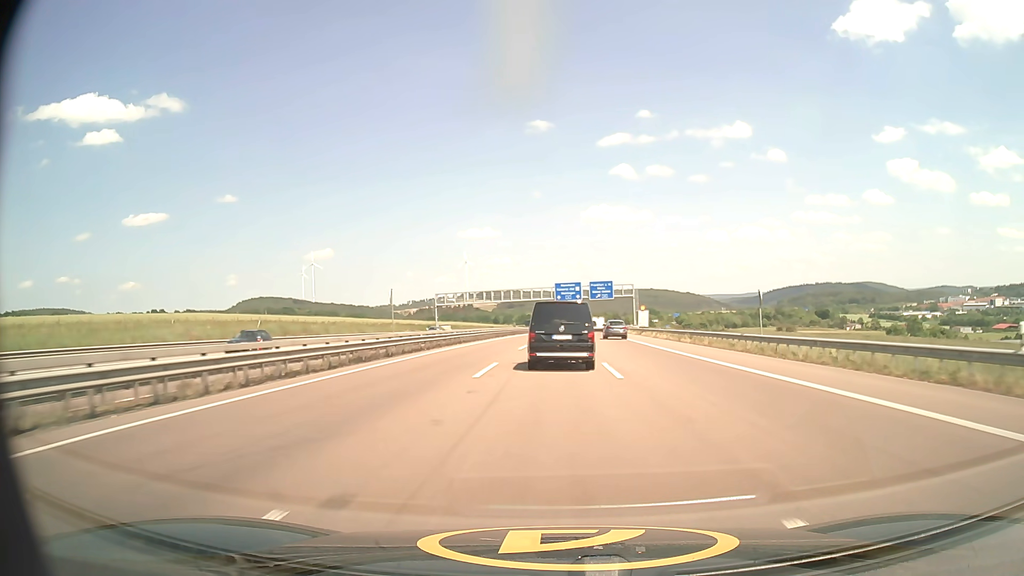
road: motorway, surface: asphalt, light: Day
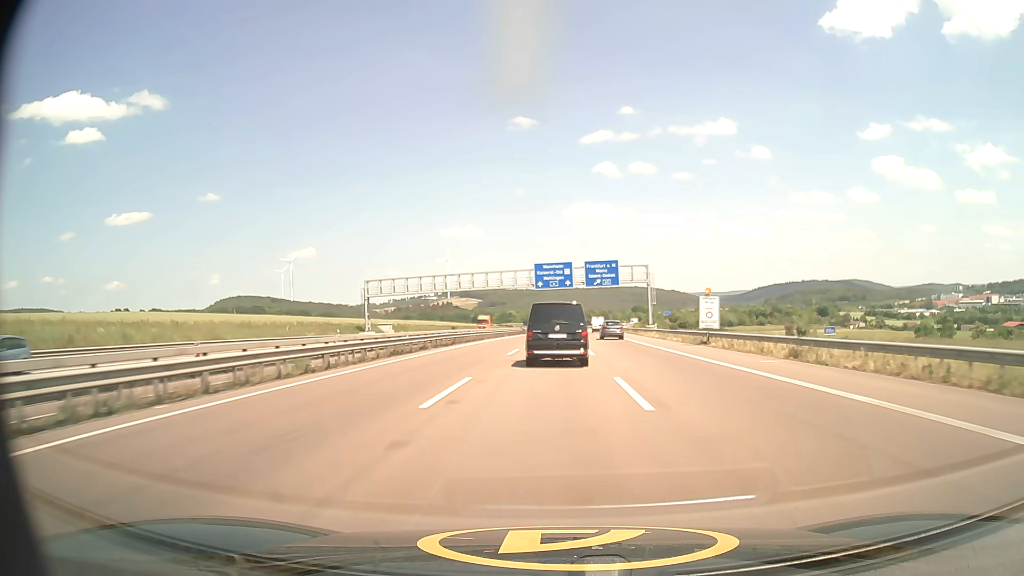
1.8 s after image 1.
(+0.6, +41.6) m; +1°
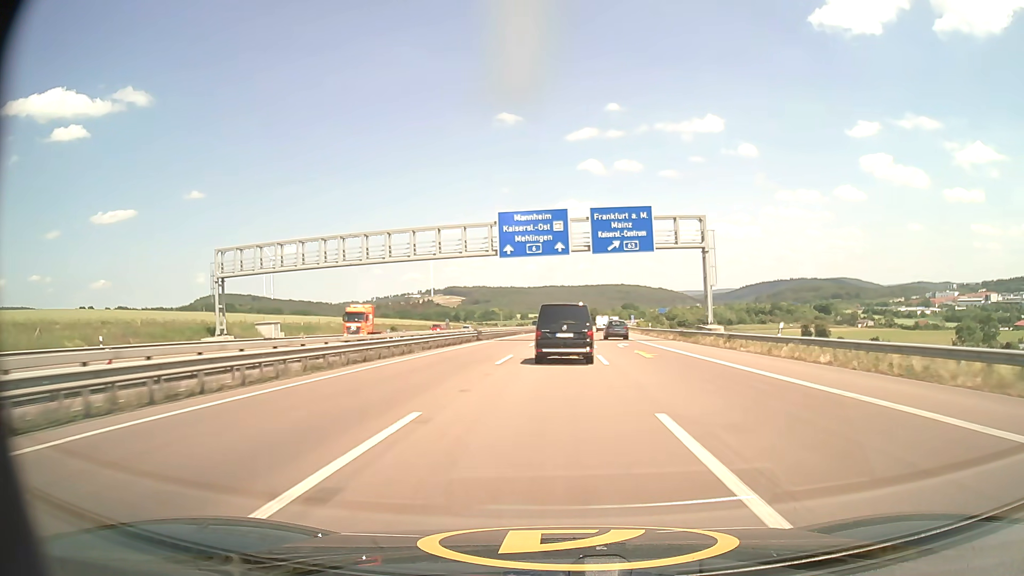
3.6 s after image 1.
(+0.5, +42.2) m; +1°
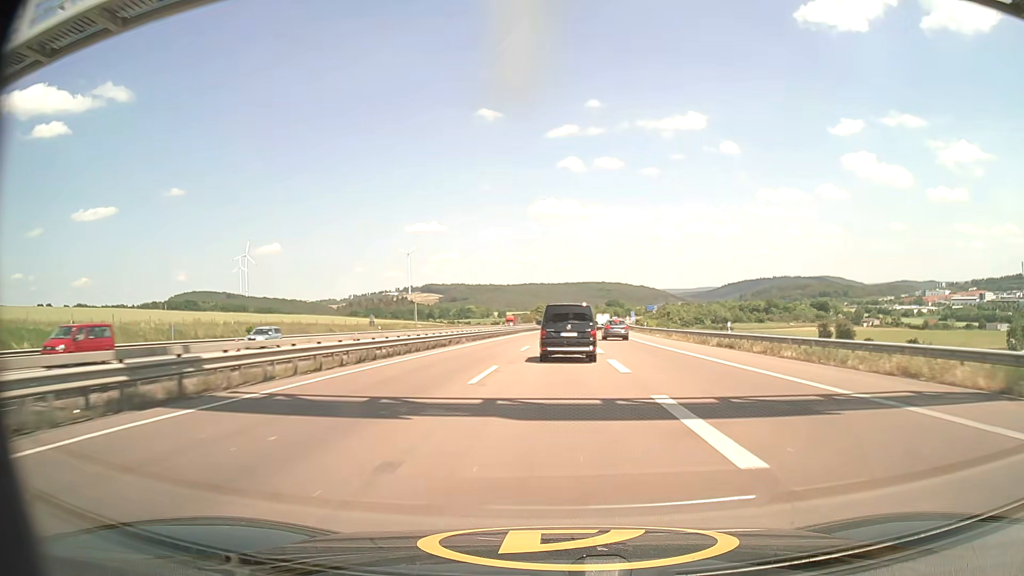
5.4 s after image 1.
(+0.6, +42.9) m; +2°
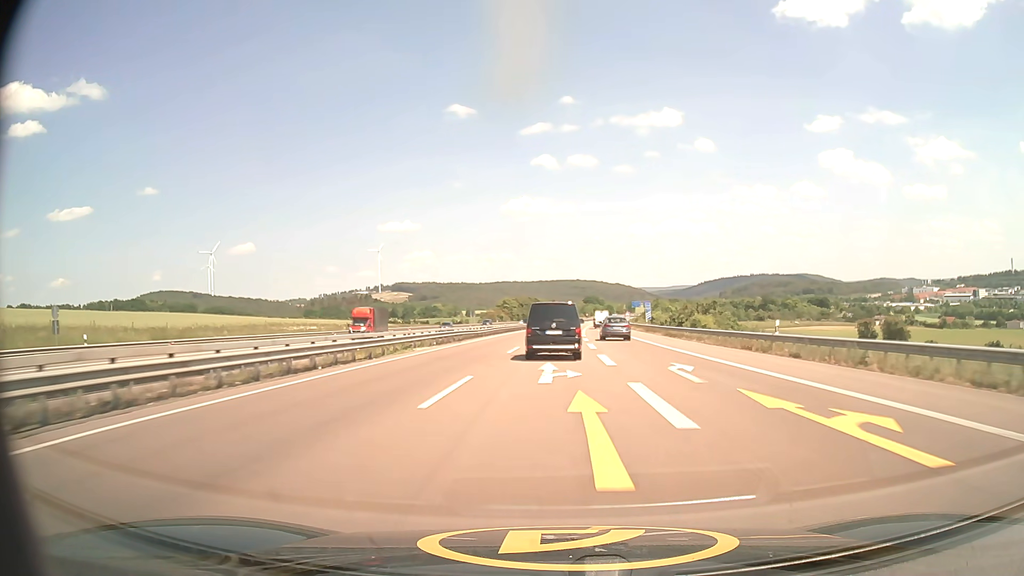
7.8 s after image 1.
(+1.2, +57.7) m; +2°
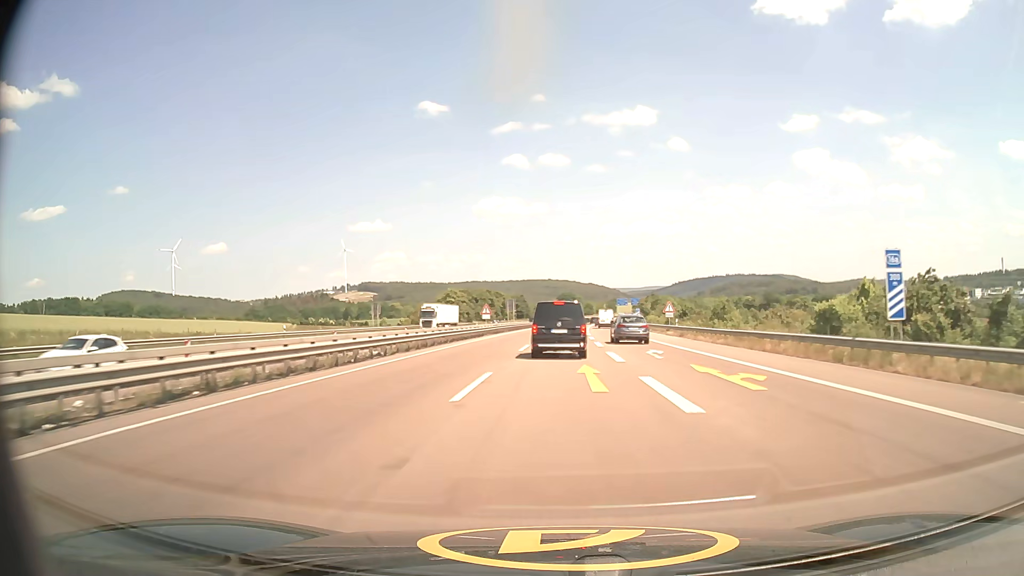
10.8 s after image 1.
(+1.1, +70.2) m; +2°
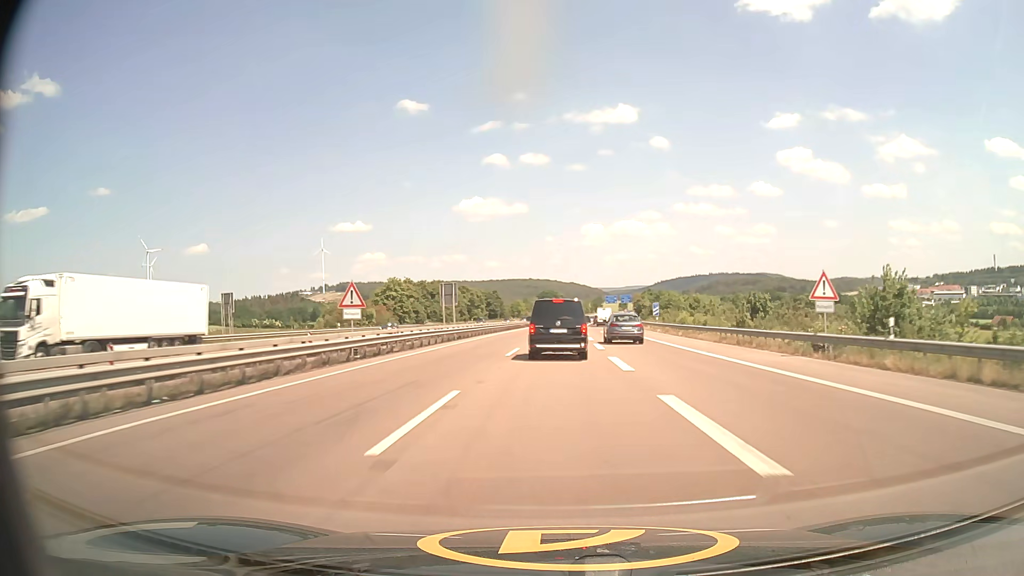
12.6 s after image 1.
(+0.7, +39.8) m; +2°
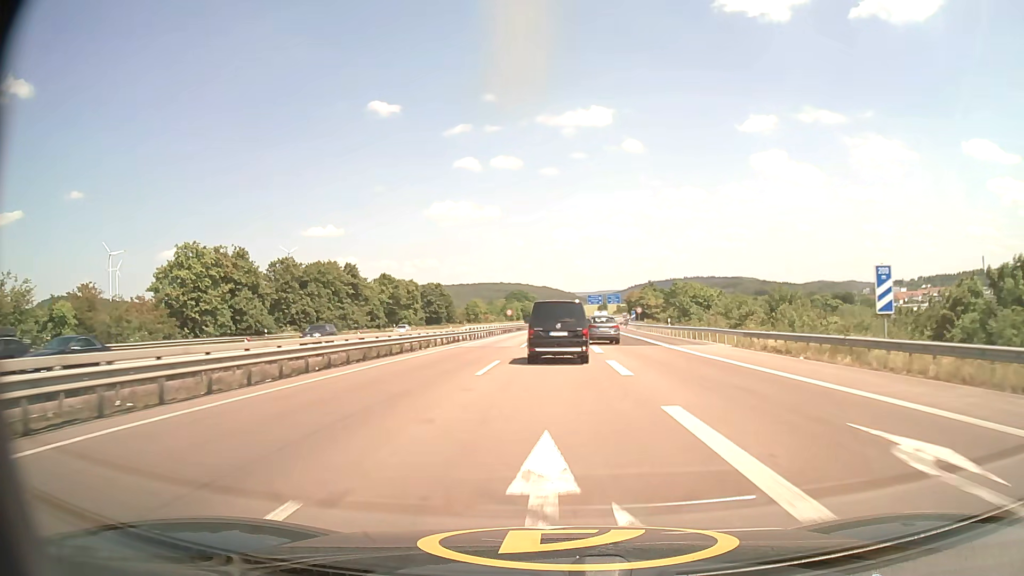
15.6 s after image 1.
(+1.2, +60.8) m; +2°
(0, +10) (0, +20) (0, +30) (+1, +40) (+1, +50) (+1, +60) (+1, +70) (+2, +80) (+2, +90) (+3, +100) m
